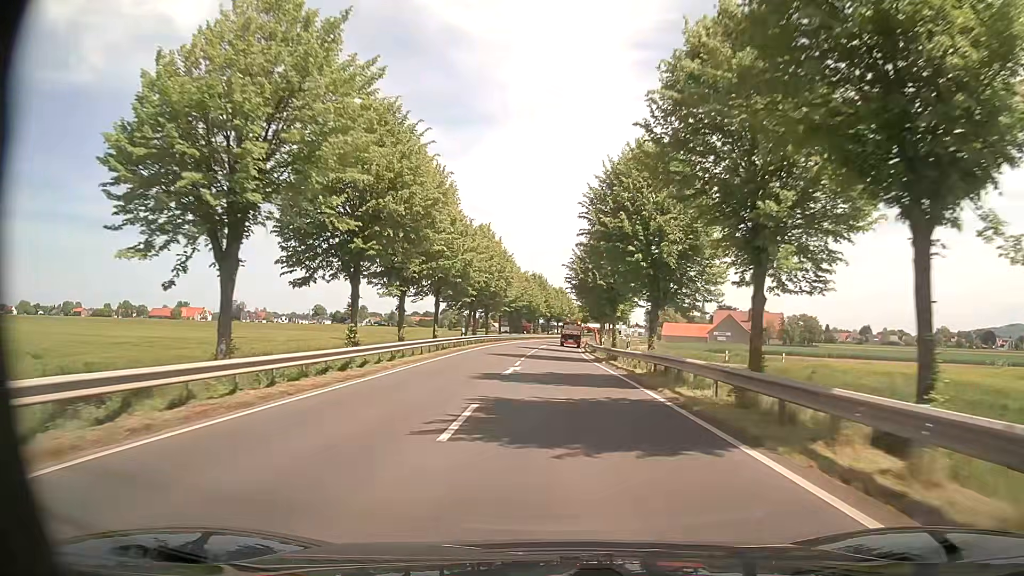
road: primary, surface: asphalt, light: Day
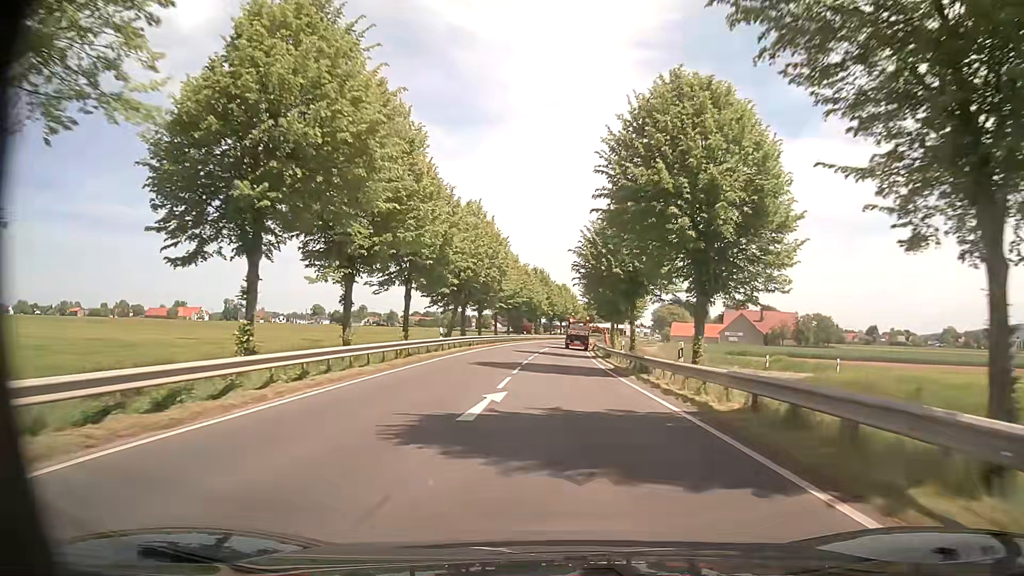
(0.0, +10.3) m; 0°
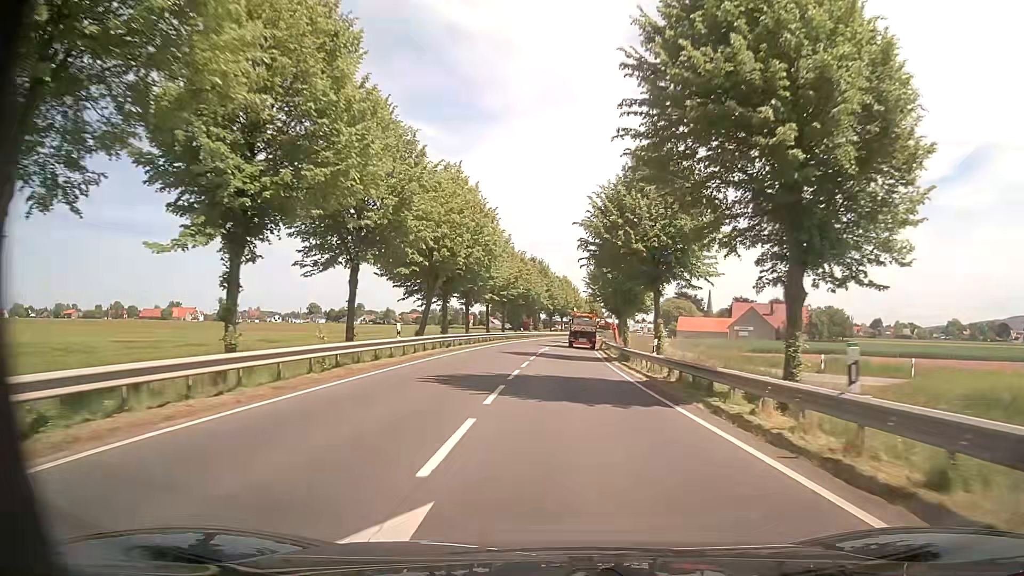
(0.0, +9.9) m; 0°
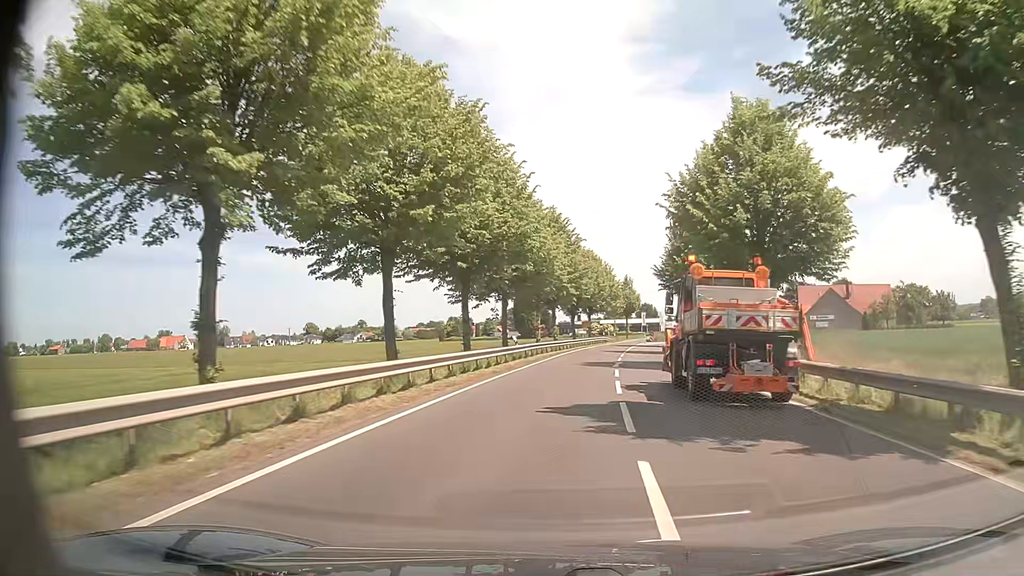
(-0.5, +44.5) m; -1°
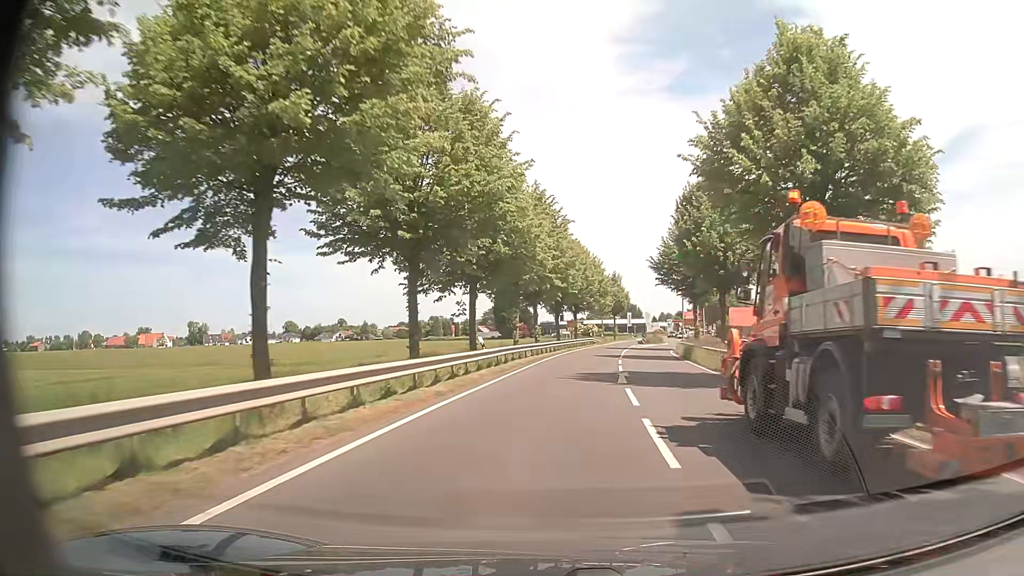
(+0.1, +8.3) m; +2°
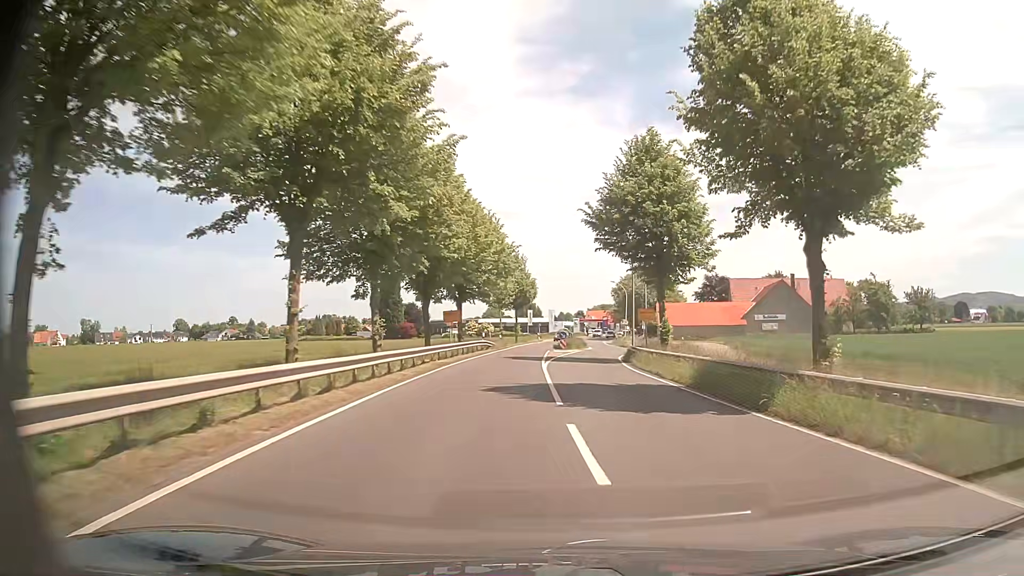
(+1.6, +24.7) m; +9°
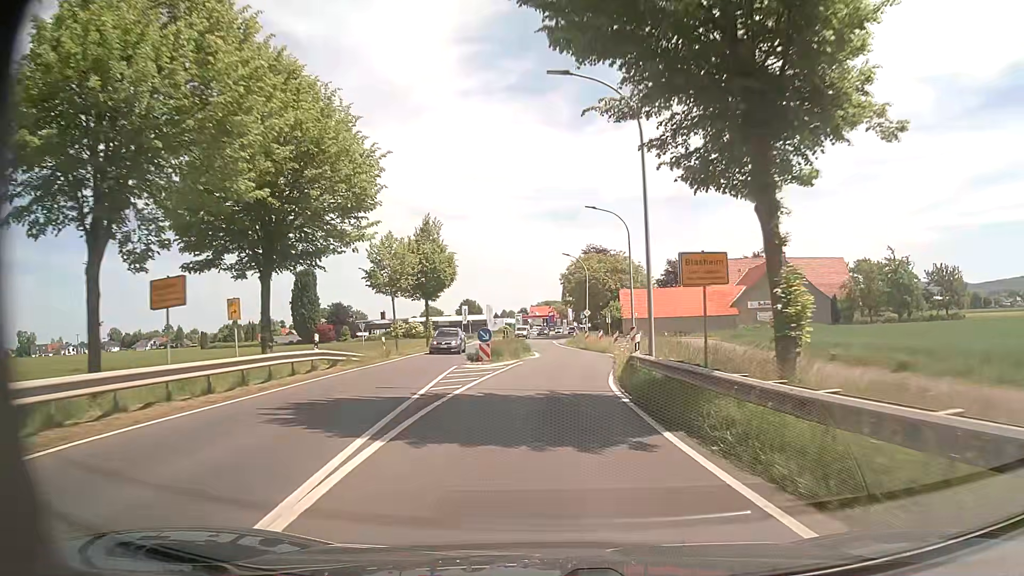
(+1.1, +24.4) m; +4°
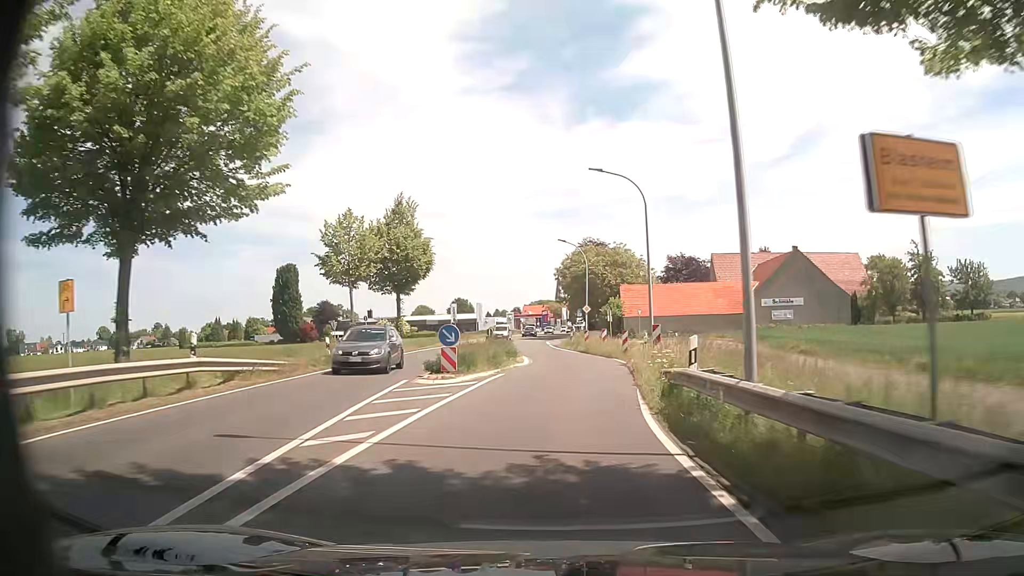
(0.0, +7.9) m; 0°
(0, +10) (0, +20) (+1, +30) (0, +40) (-1, +50) (-1, +60) (-1, +70) (-1, +80) (0, +90) (0, +100) m
